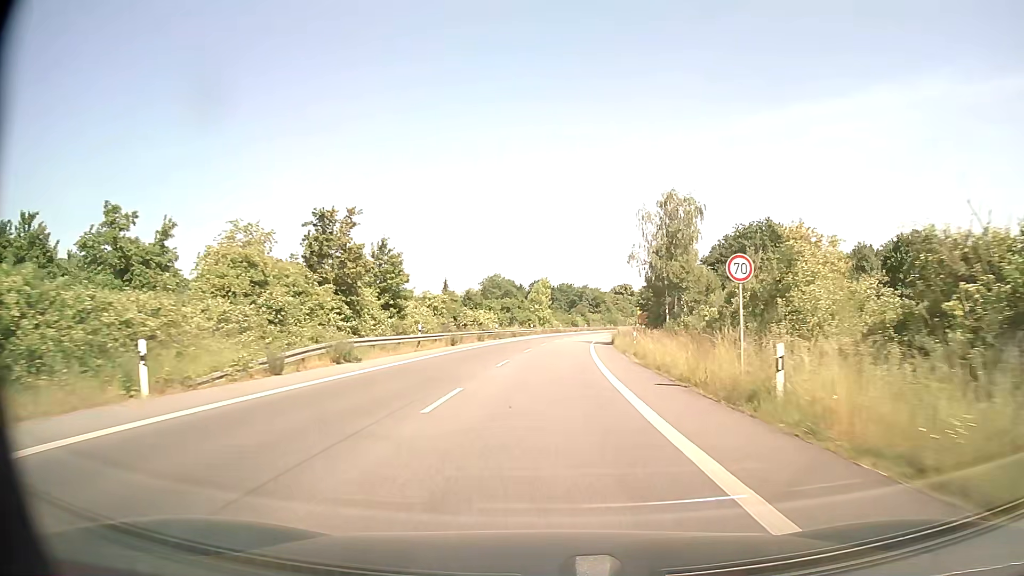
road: secondary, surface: asphalt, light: Day
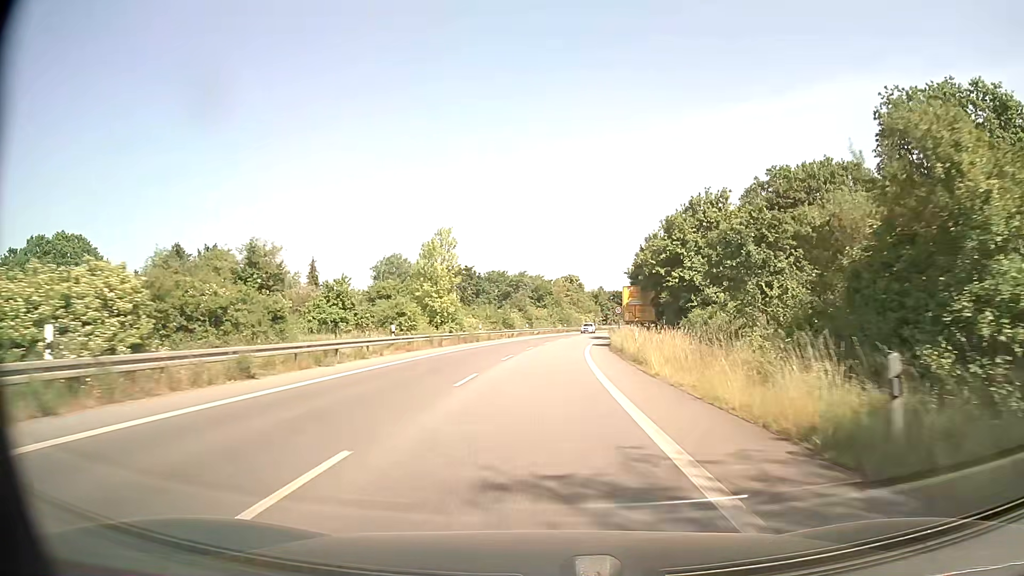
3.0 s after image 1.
(+2.5, +55.2) m; +5°
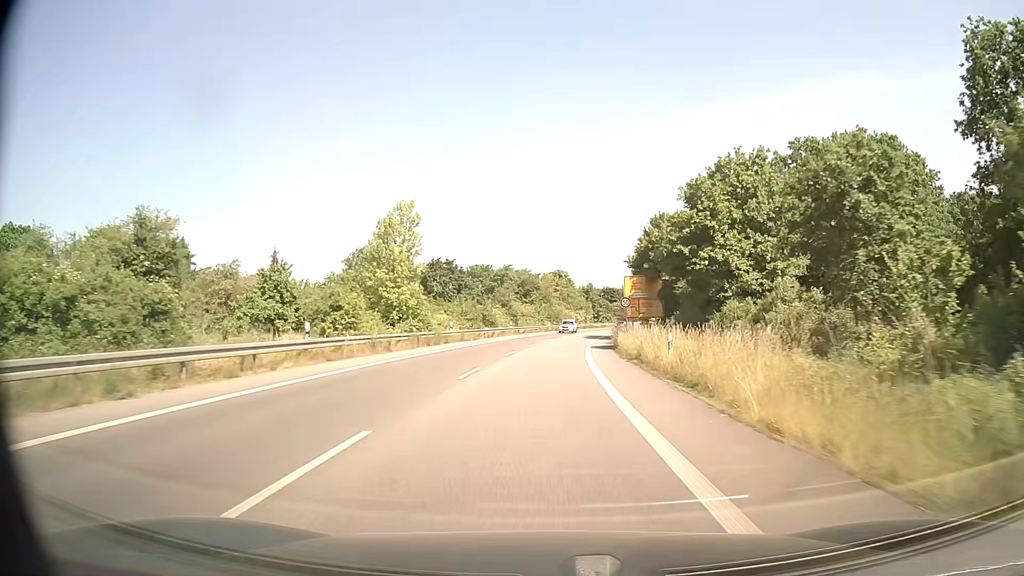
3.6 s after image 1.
(+0.1, +10.8) m; +1°
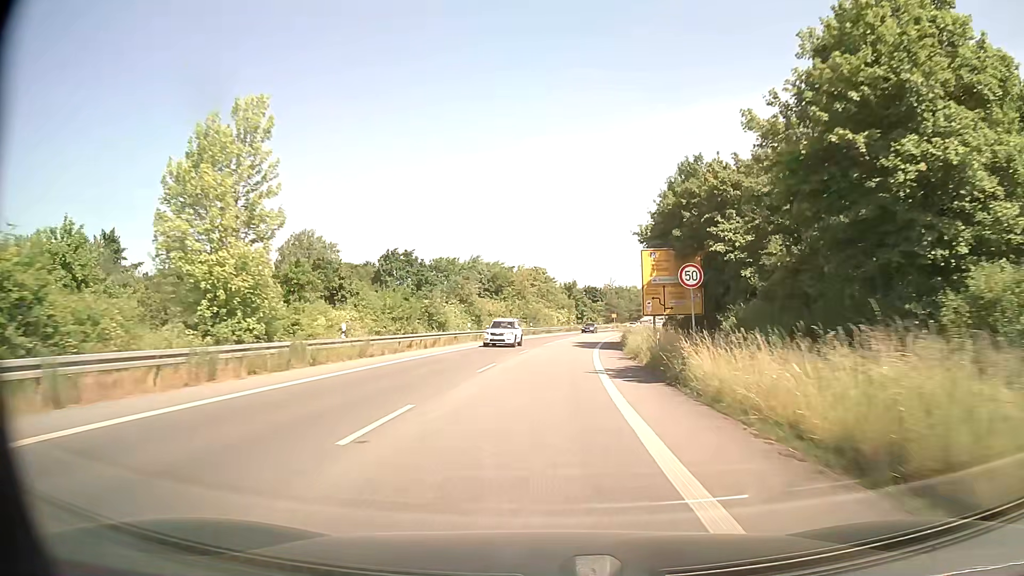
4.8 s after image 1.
(+0.4, +20.8) m; +2°
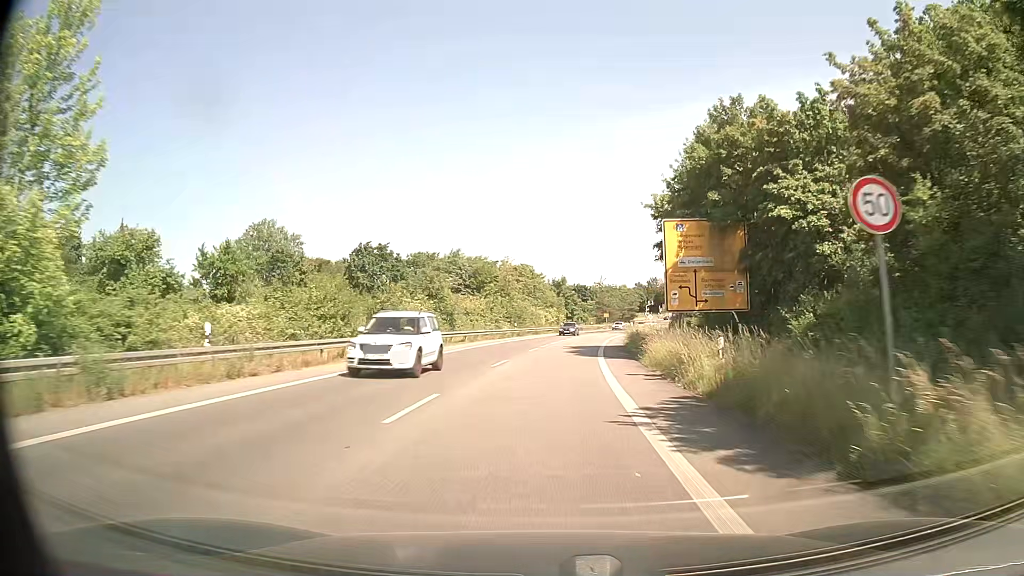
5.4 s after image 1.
(+0.1, +10.0) m; +1°
